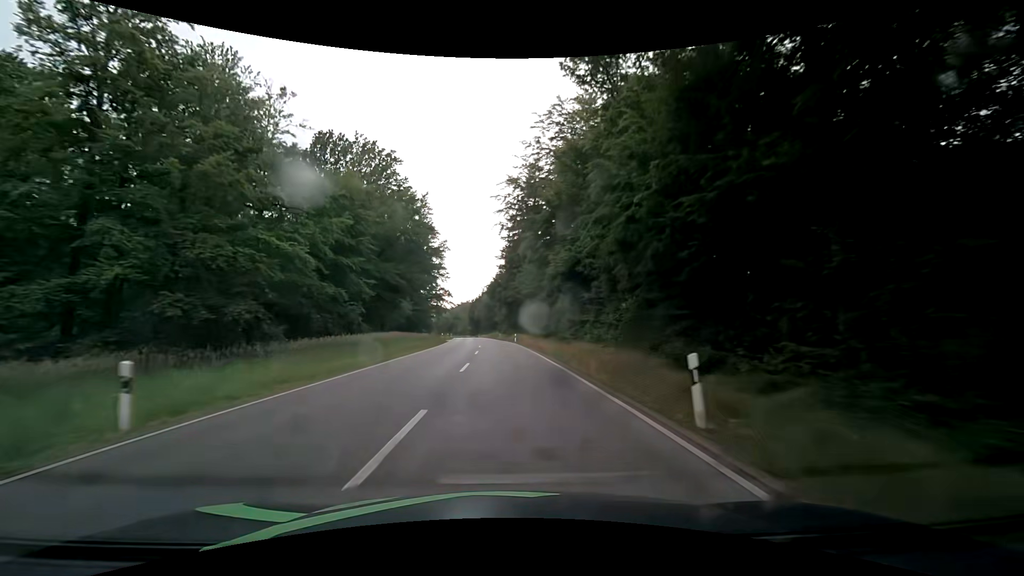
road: secondary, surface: asphalt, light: Day
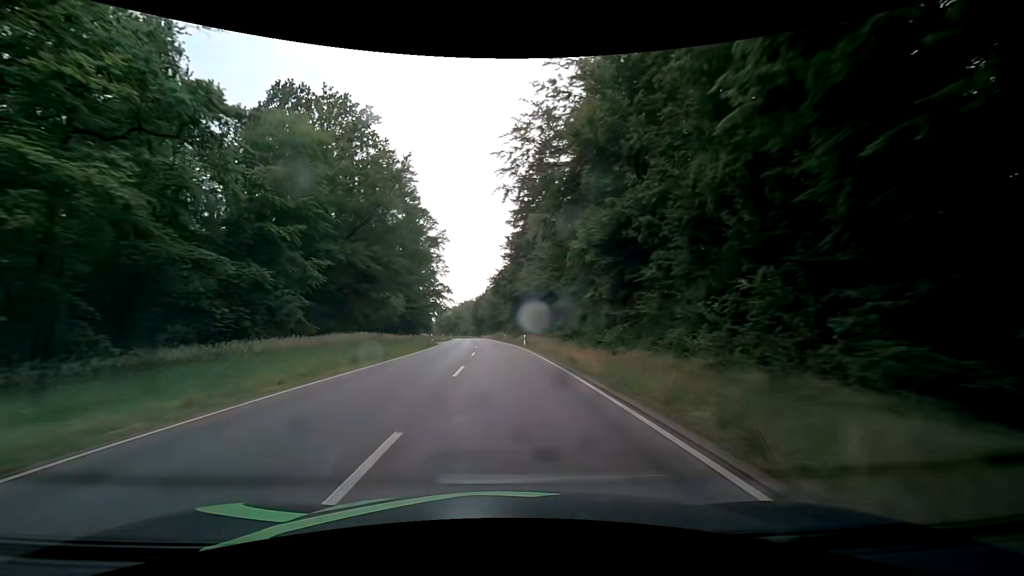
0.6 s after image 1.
(-0.2, +13.9) m; -1°
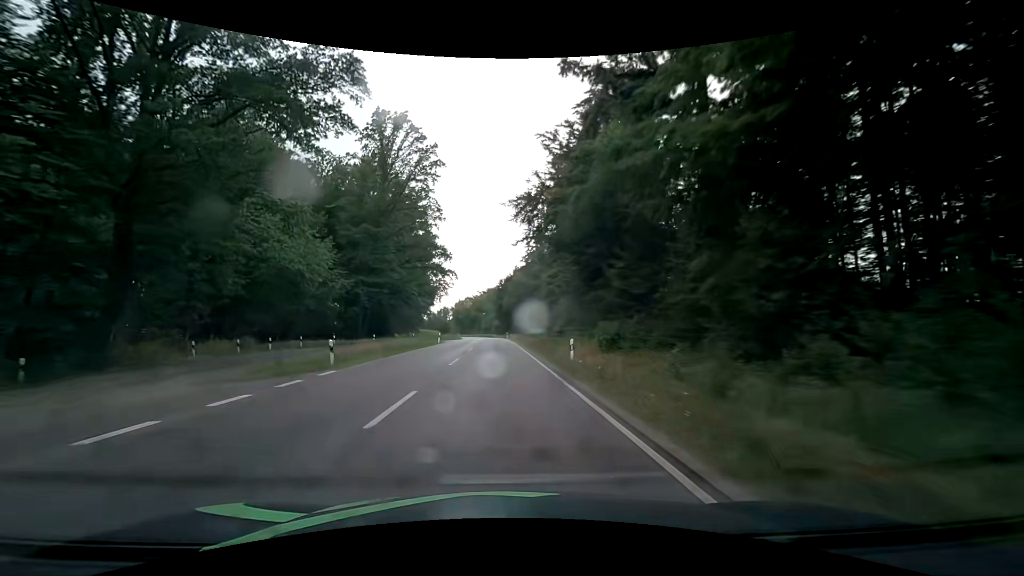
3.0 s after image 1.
(-1.7, +55.6) m; -3°
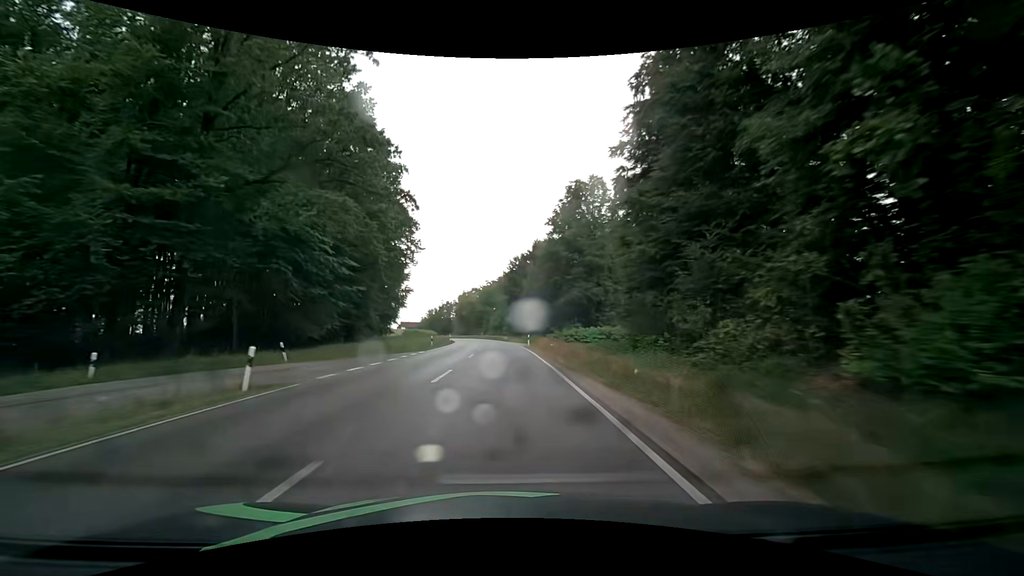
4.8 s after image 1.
(-0.9, +41.8) m; -2°
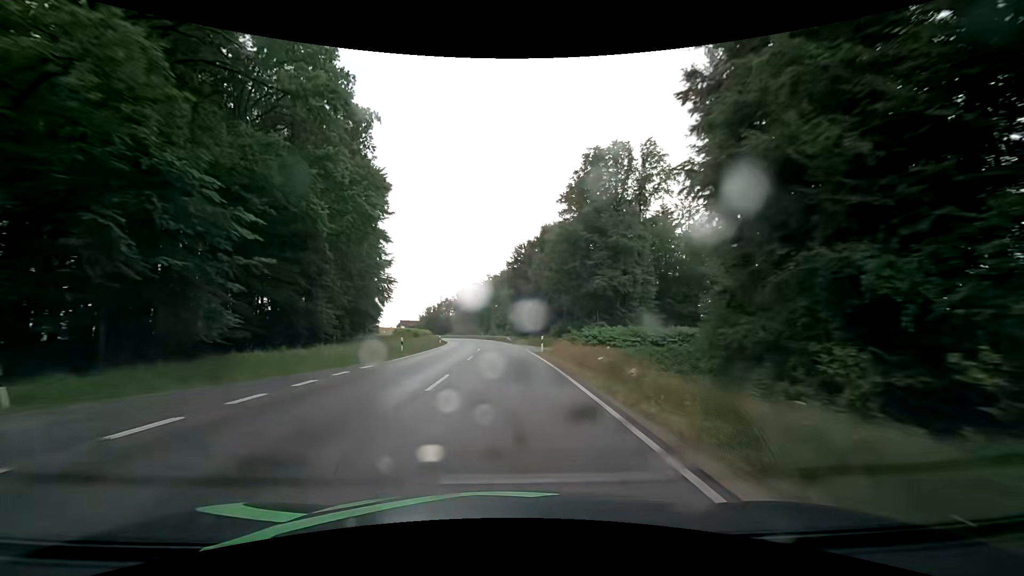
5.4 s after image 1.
(0.0, +13.8) m; 0°
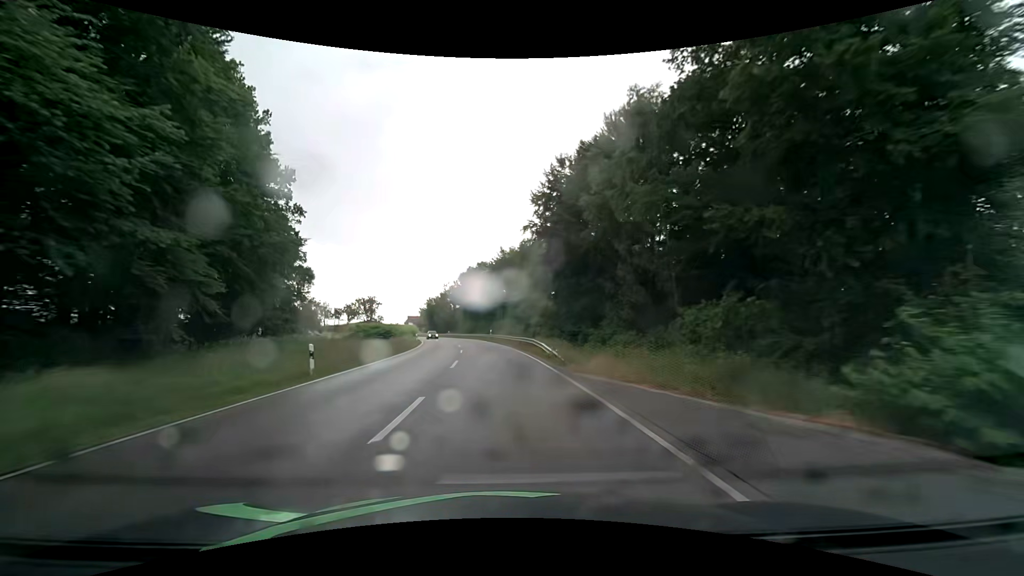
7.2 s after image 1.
(-0.4, +41.1) m; -2°
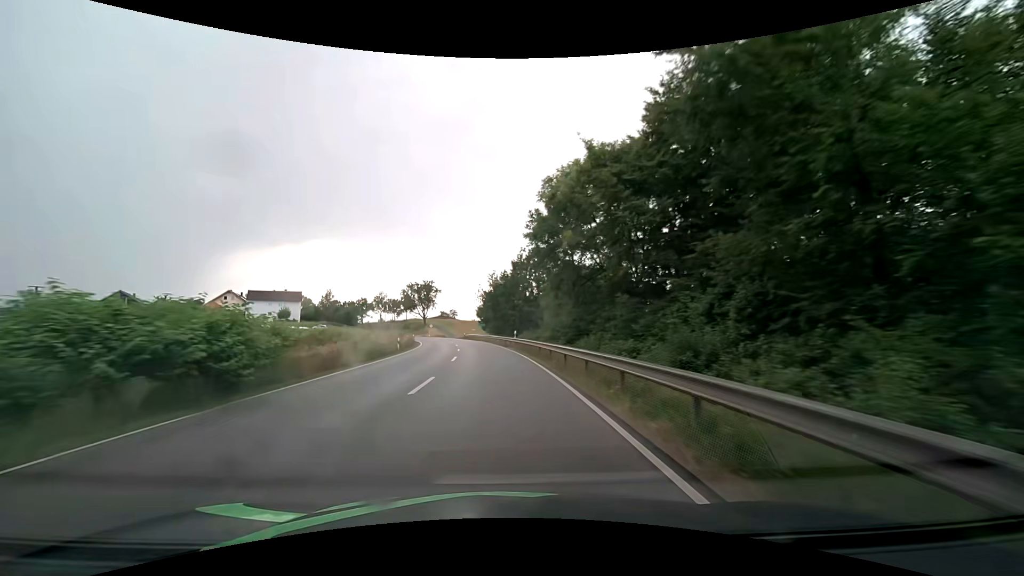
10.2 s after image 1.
(-5.4, +67.2) m; -11°
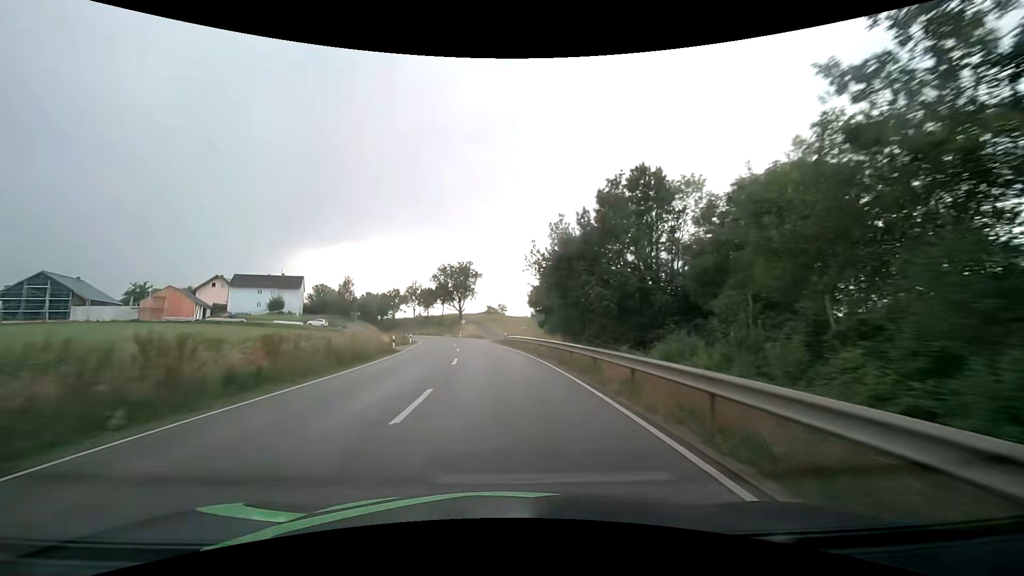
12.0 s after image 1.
(-2.1, +39.7) m; -6°
(0, +10) (-1, +20) (-1, +30) (-2, +40) (-4, +50) (-5, +60) (-7, +69) (-10, +79) (-12, +89) (-15, +98) m
